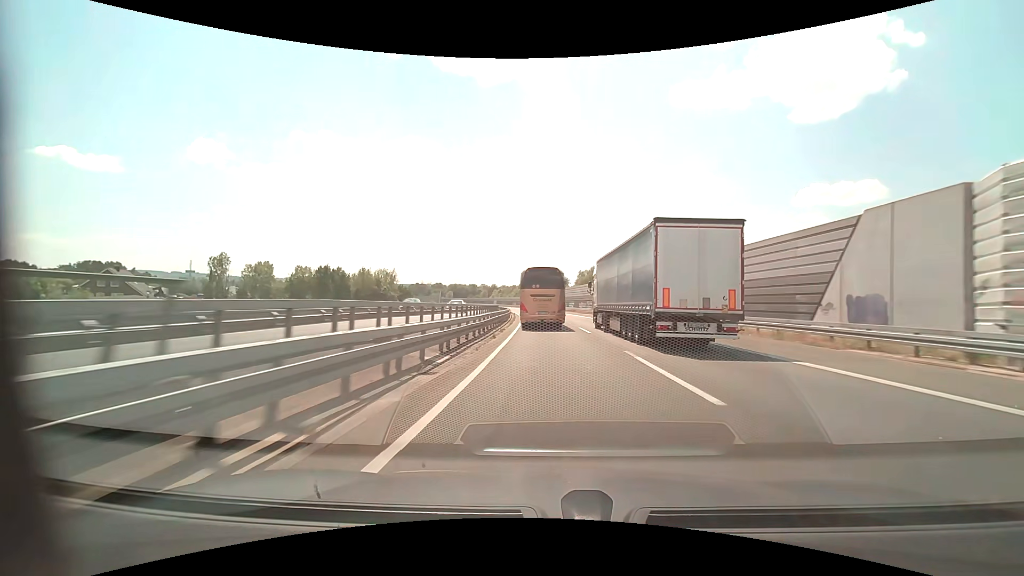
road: motorway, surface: asphalt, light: Day
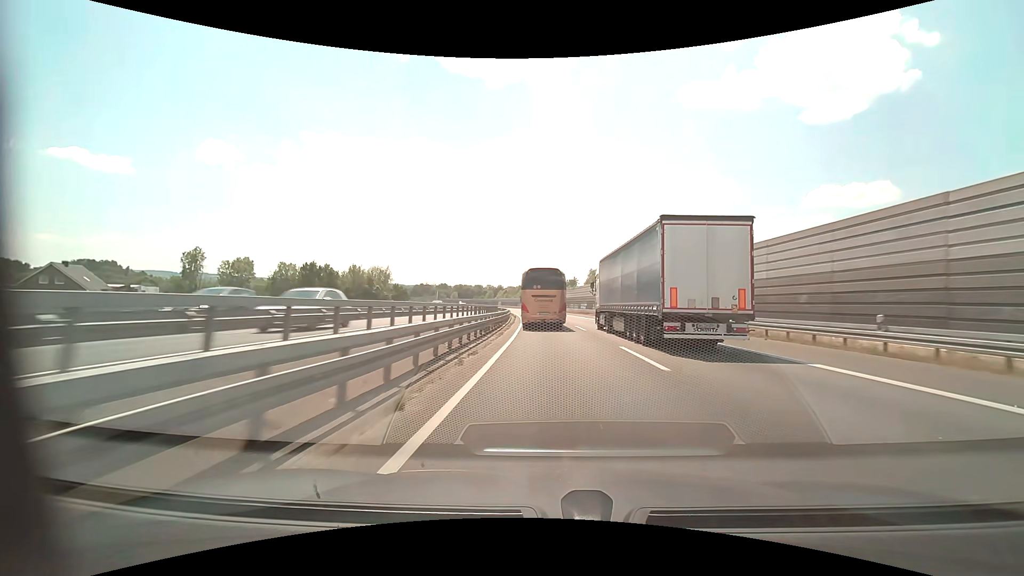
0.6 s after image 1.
(-0.1, +14.6) m; -1°
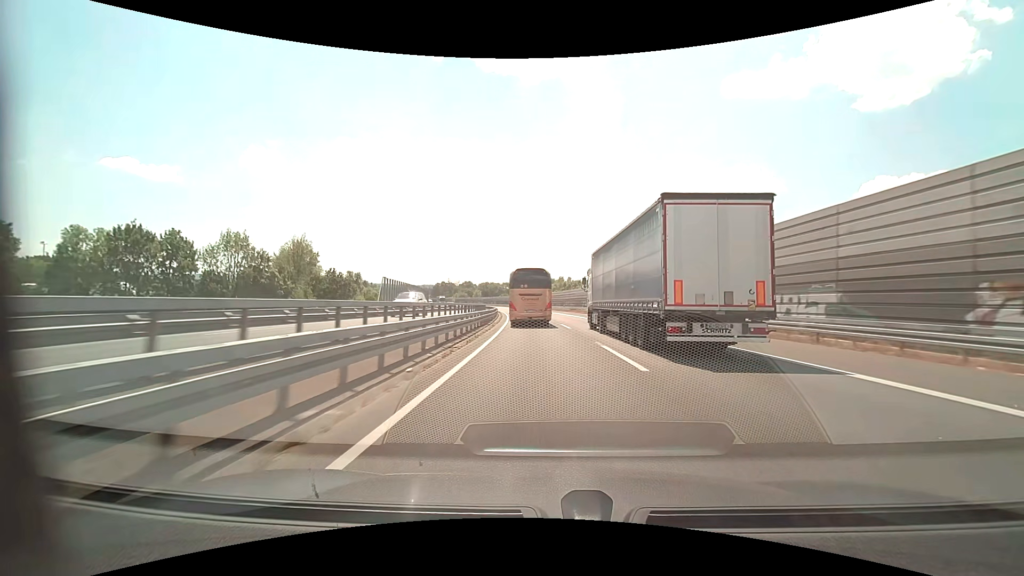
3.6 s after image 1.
(-2.0, +73.2) m; -4°
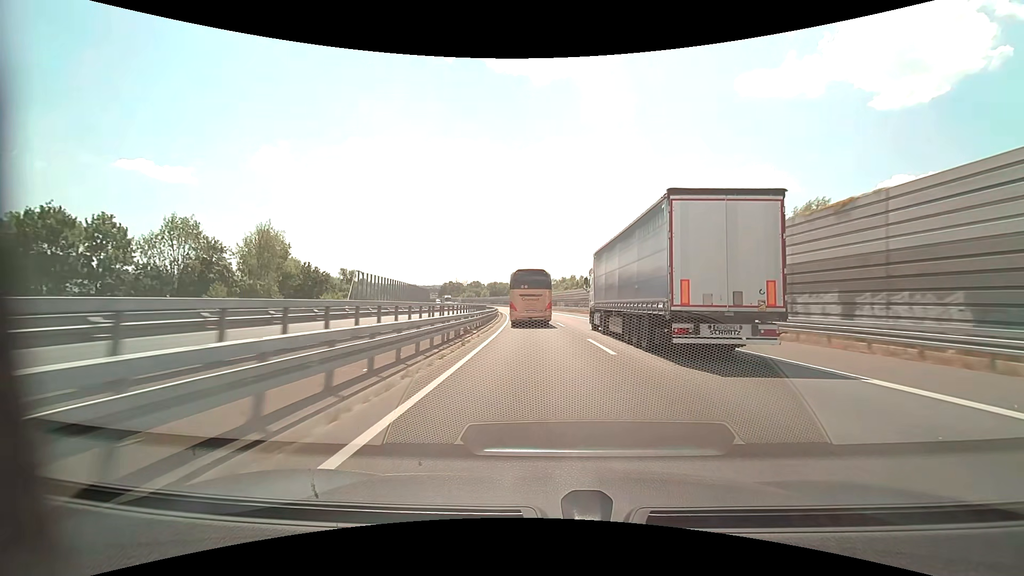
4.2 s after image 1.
(-0.1, +14.6) m; -1°
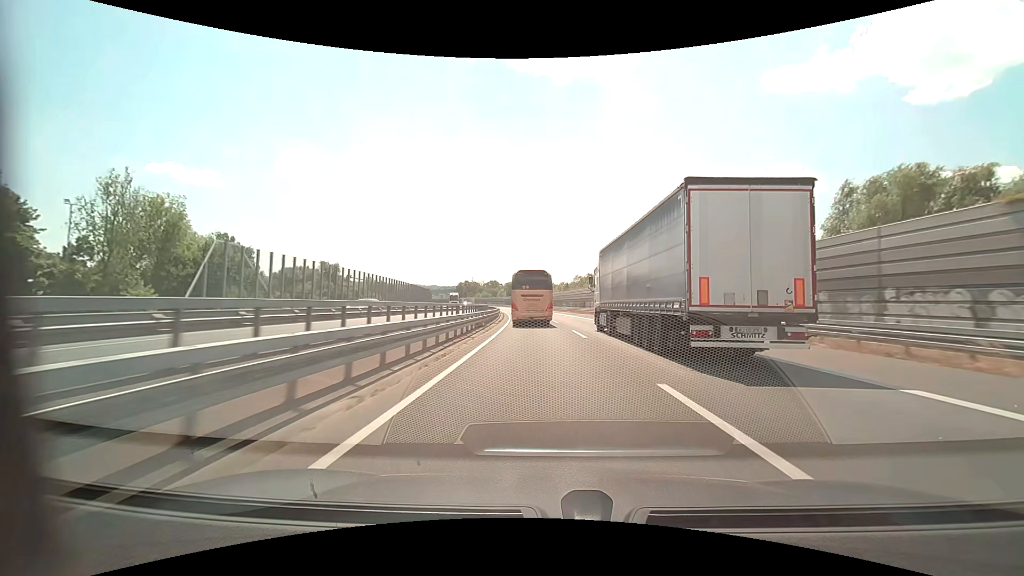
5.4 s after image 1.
(-0.6, +29.3) m; -2°
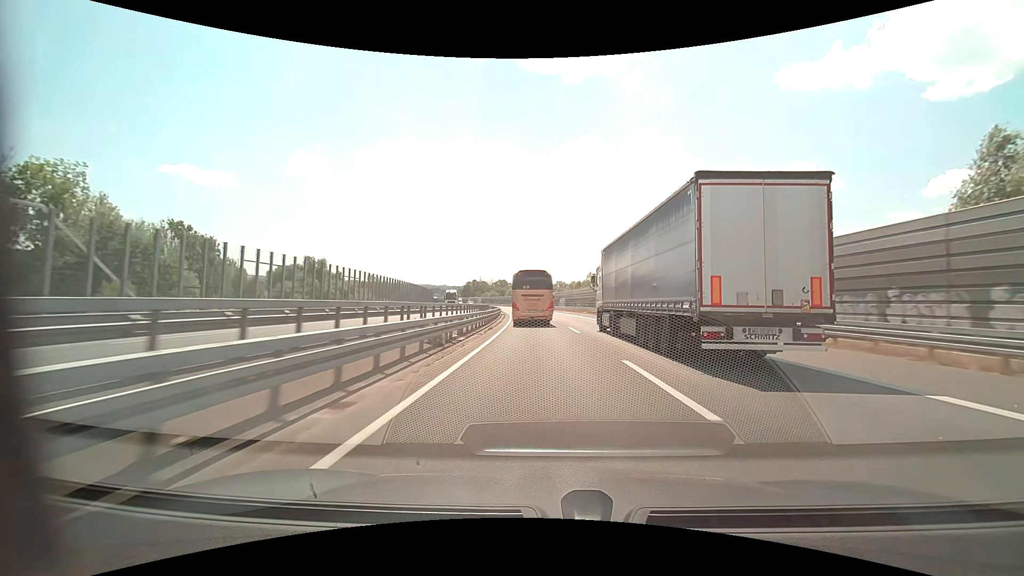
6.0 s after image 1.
(-0.1, +14.6) m; -1°
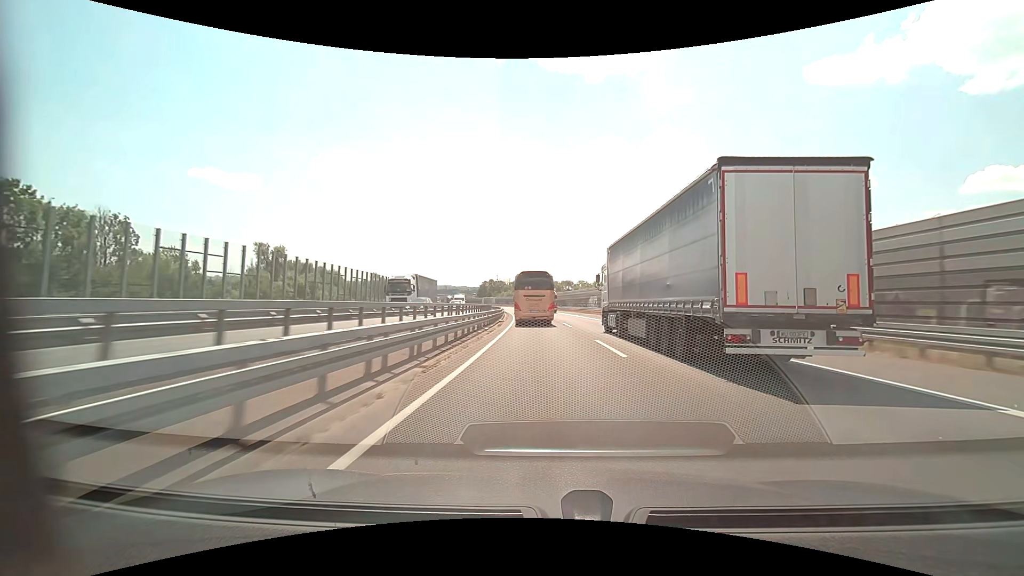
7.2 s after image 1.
(-0.6, +29.2) m; -2°
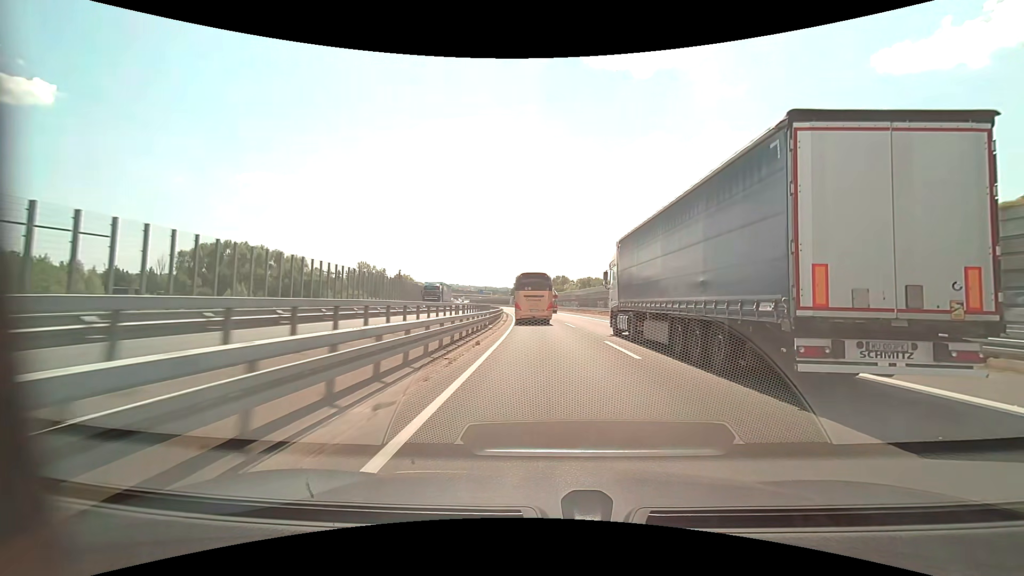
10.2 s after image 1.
(-3.3, +72.8) m; -5°
(0, +10) (0, +20) (0, +30) (-1, +40) (-1, +50) (-2, +60) (-3, +70) (-4, +80) (-5, +90) (-6, +100) m
